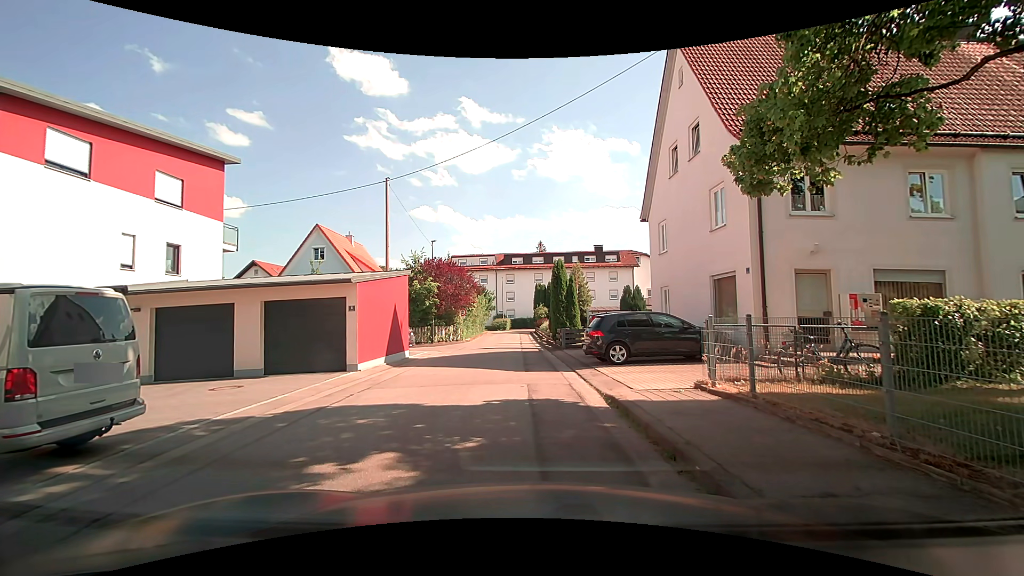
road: residential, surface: asphalt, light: Day
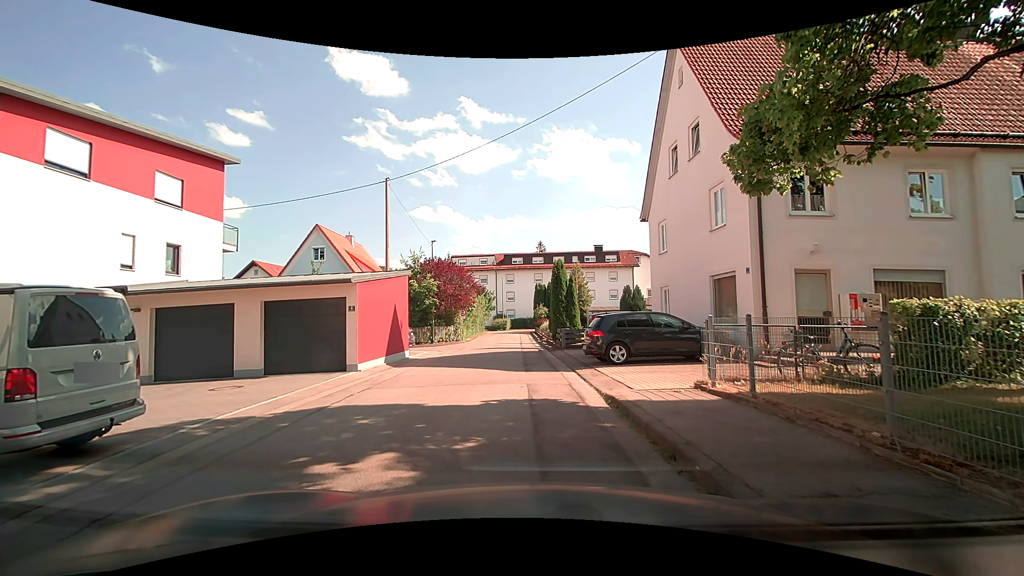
(0.0, 0.0) m; 0°
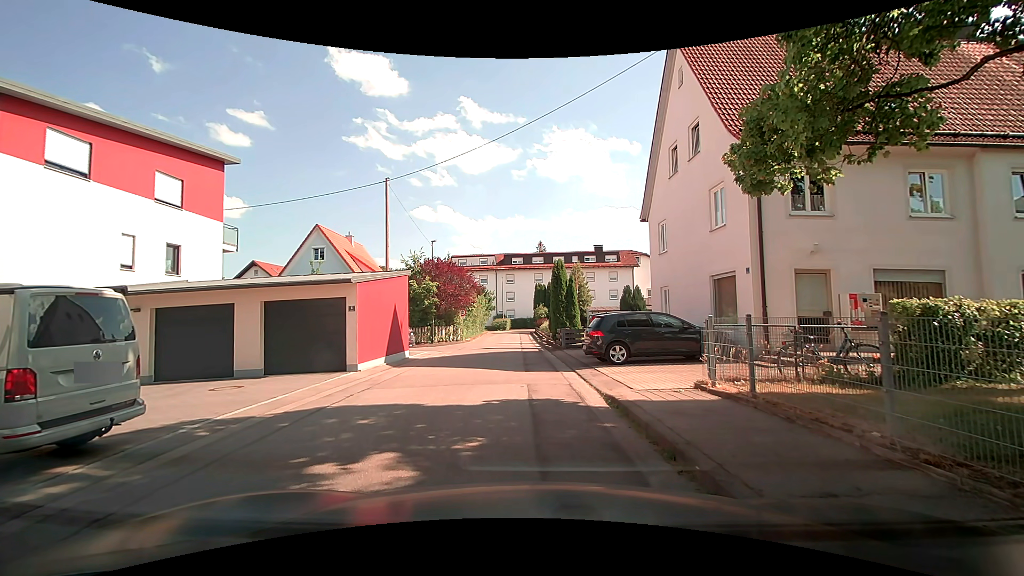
(0.0, 0.0) m; 0°
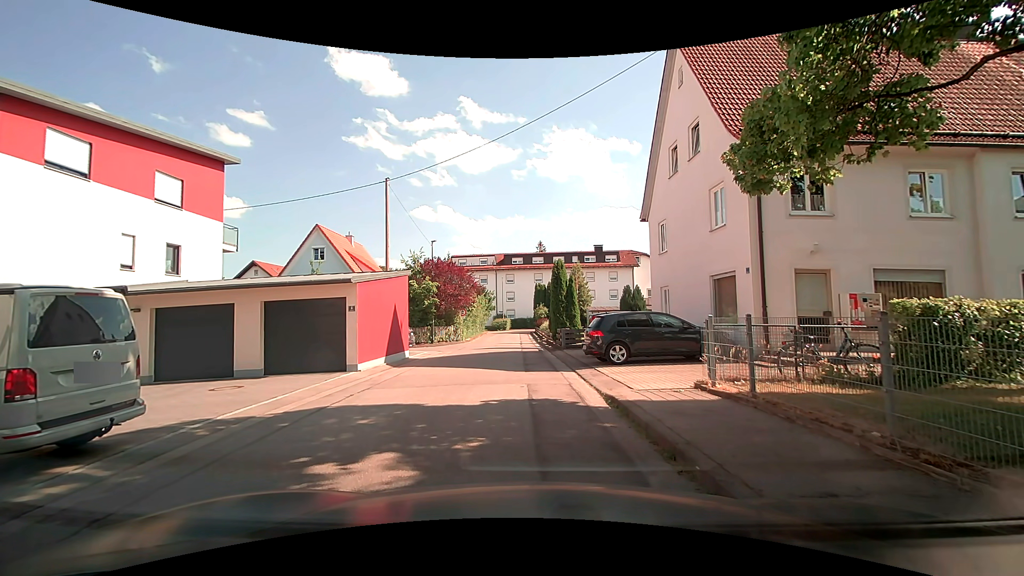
(0.0, 0.0) m; 0°
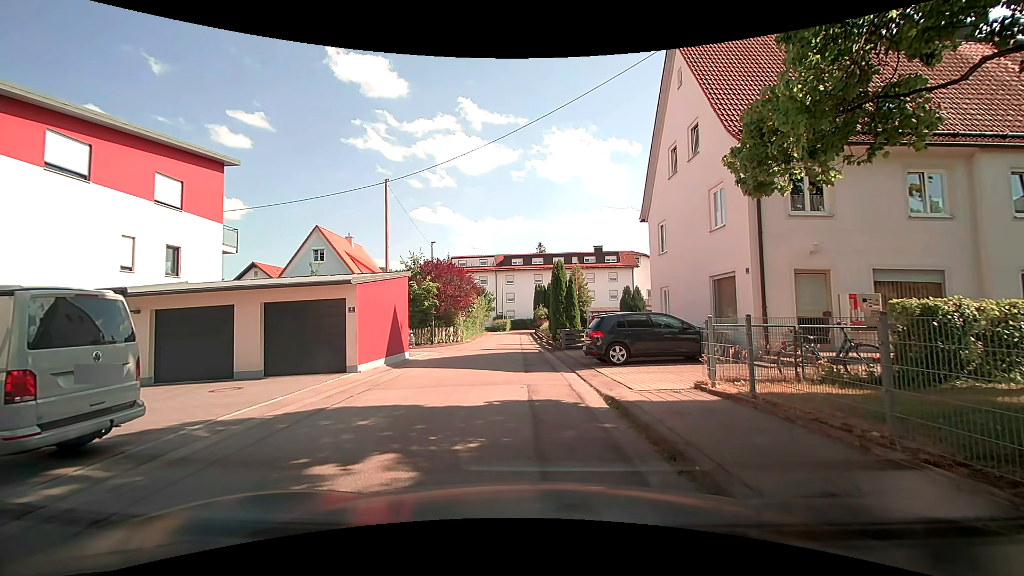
(0.0, 0.0) m; 0°
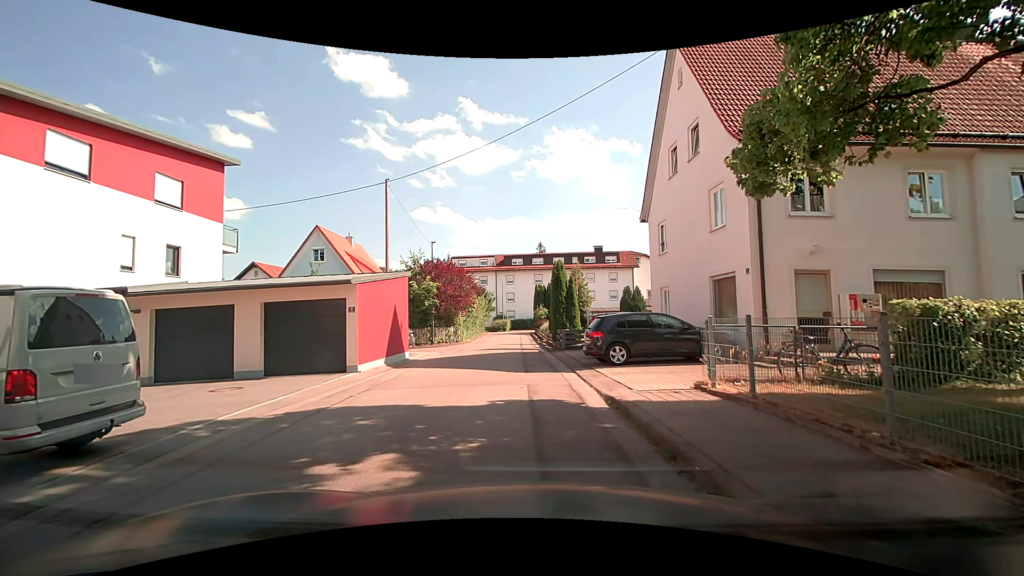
(0.0, 0.0) m; 0°
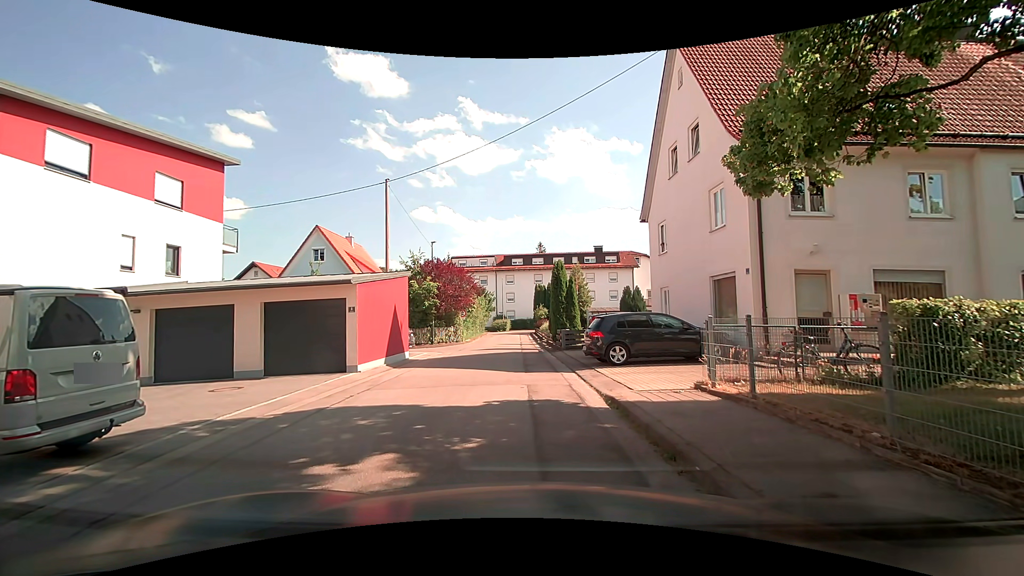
(0.0, +0.1) m; 0°
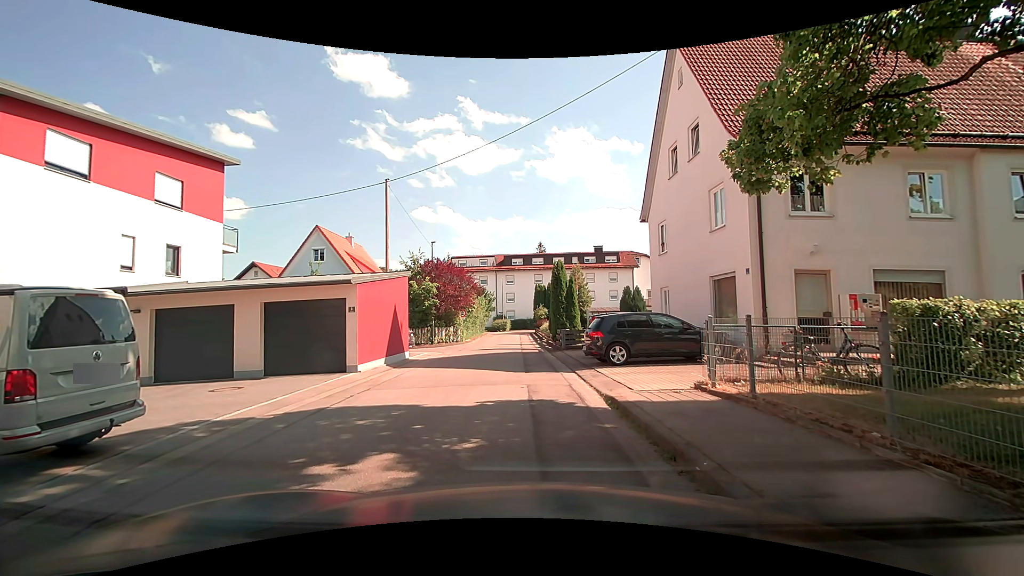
(0.0, +0.1) m; 0°
